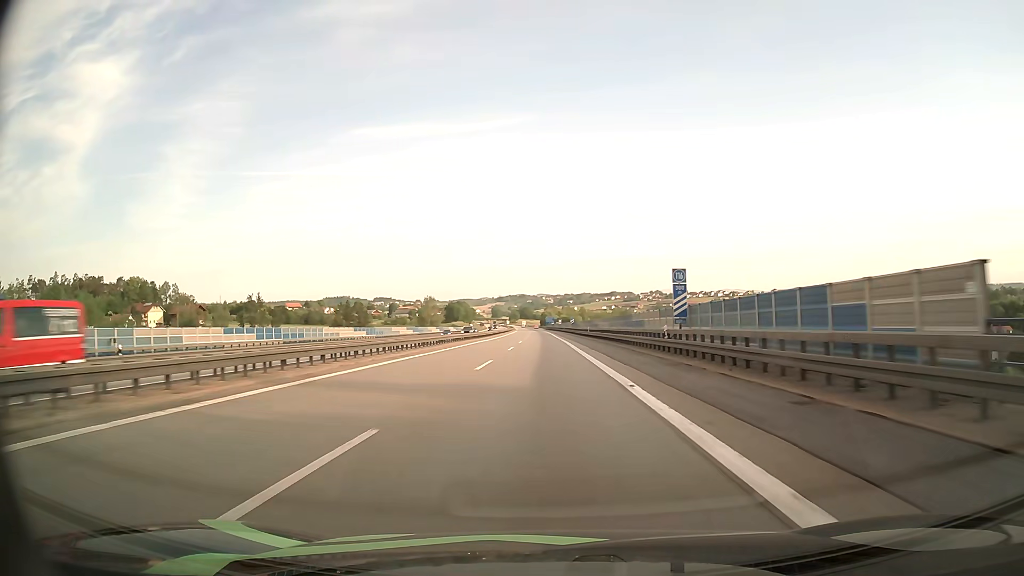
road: motorway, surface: asphalt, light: Day
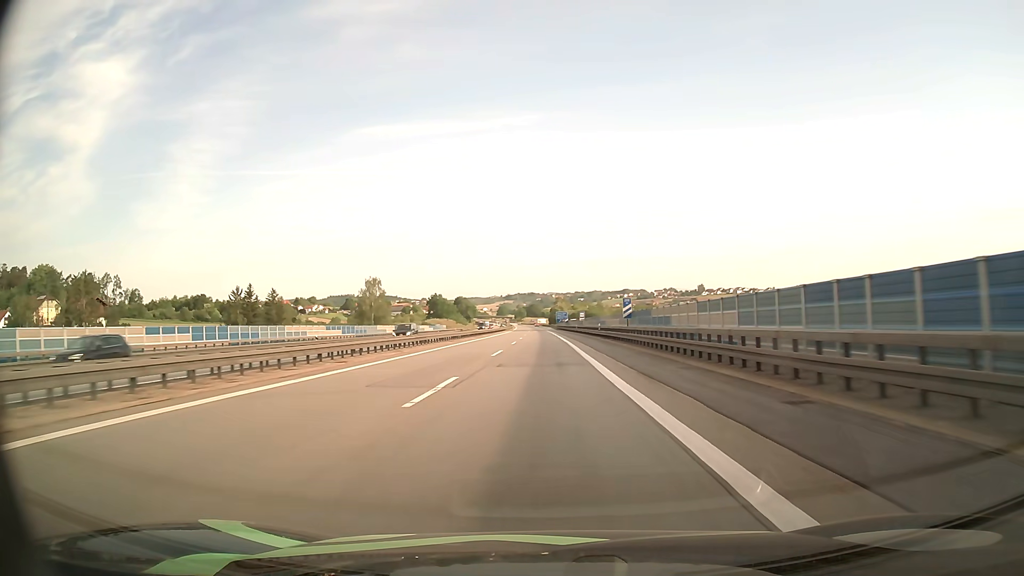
(-0.5, +81.7) m; -1°
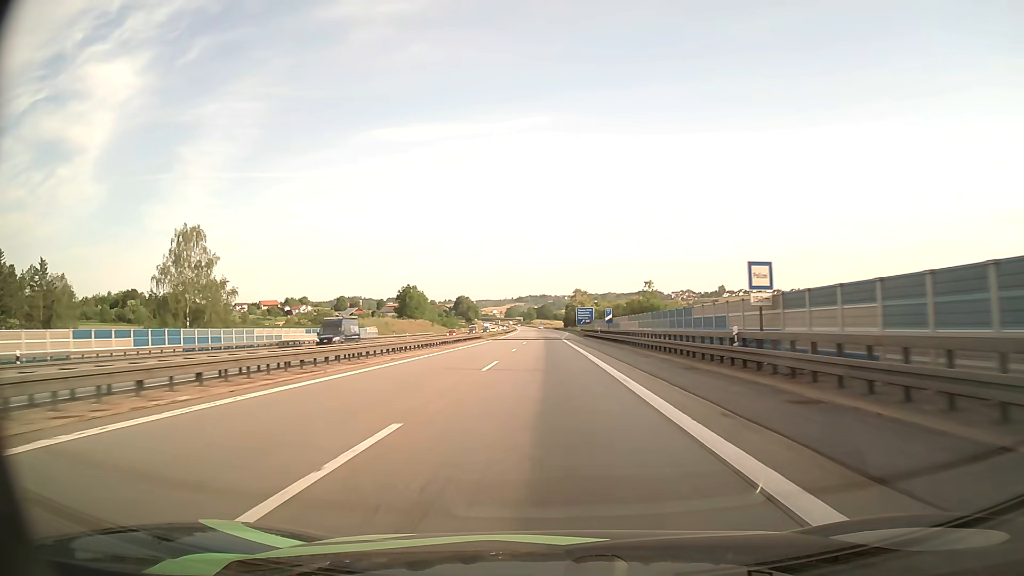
(-0.9, +80.6) m; -1°
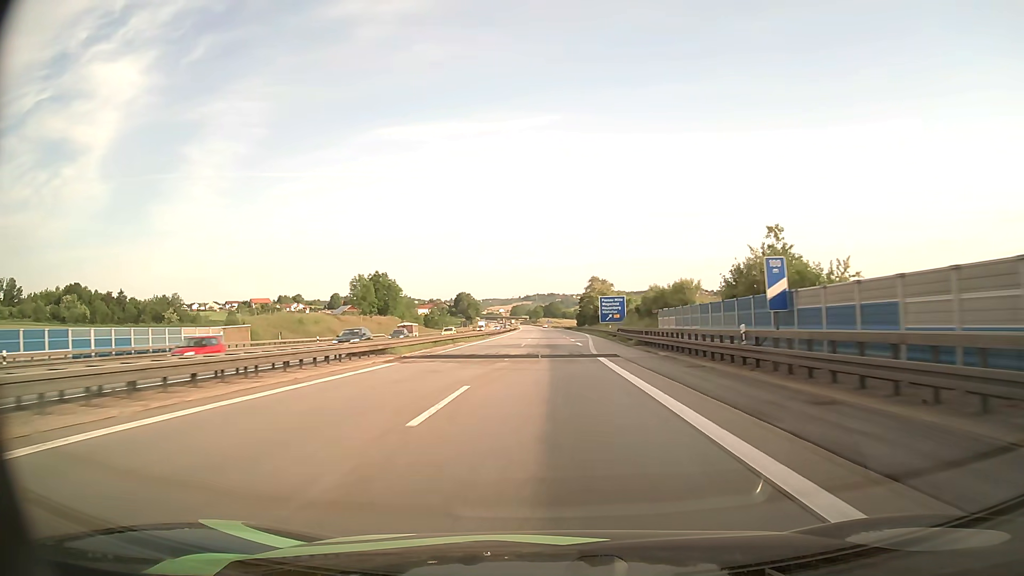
(-0.2, +48.8) m; -1°
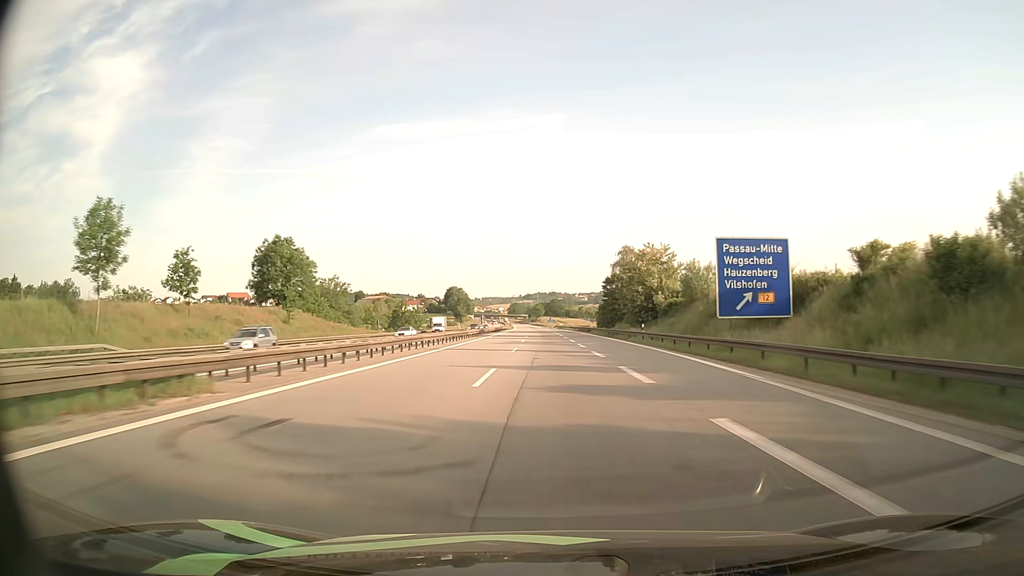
(-0.6, +65.9) m; 0°
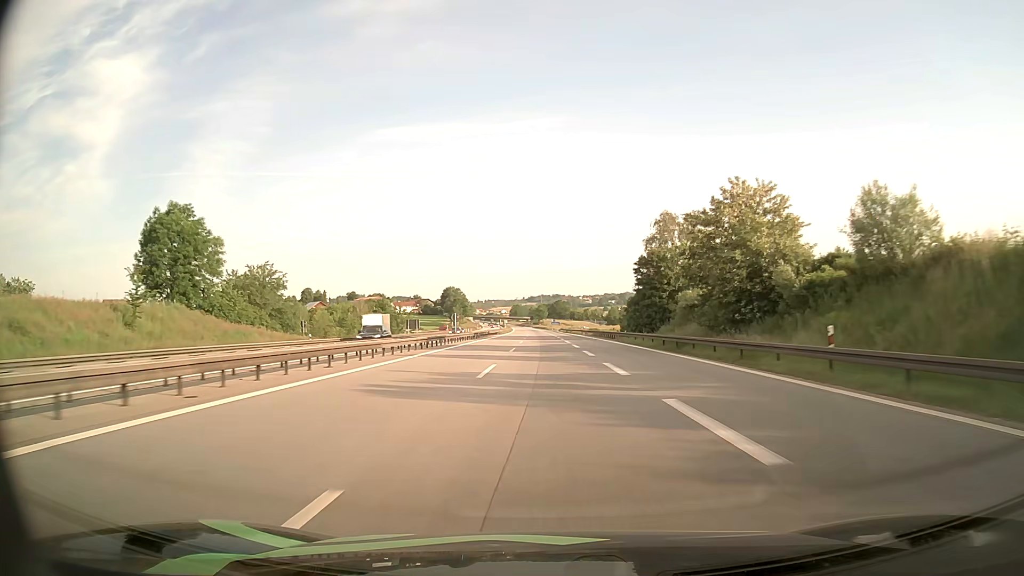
(0.0, +33.3) m; 0°
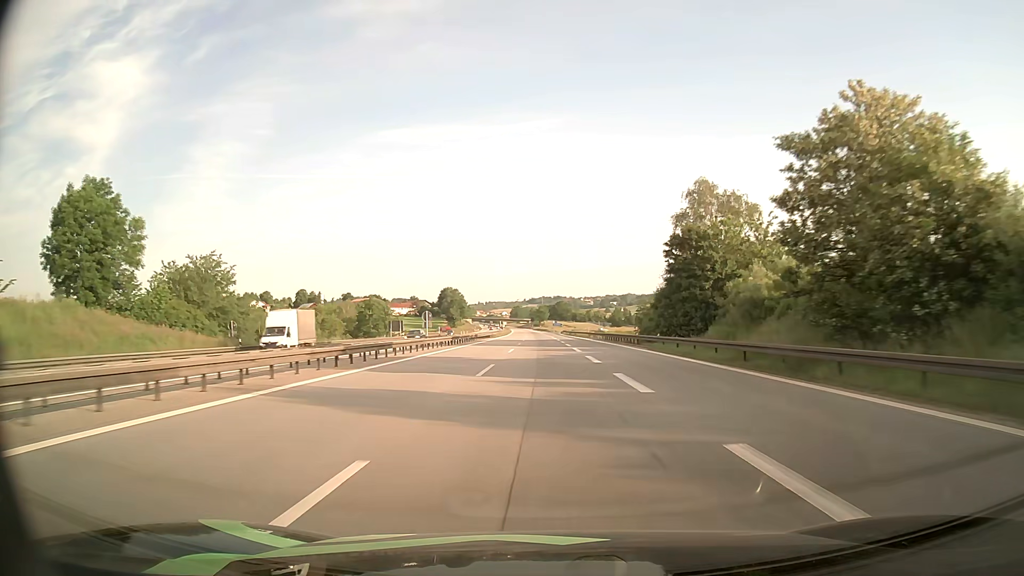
(-0.1, +16.8) m; 0°
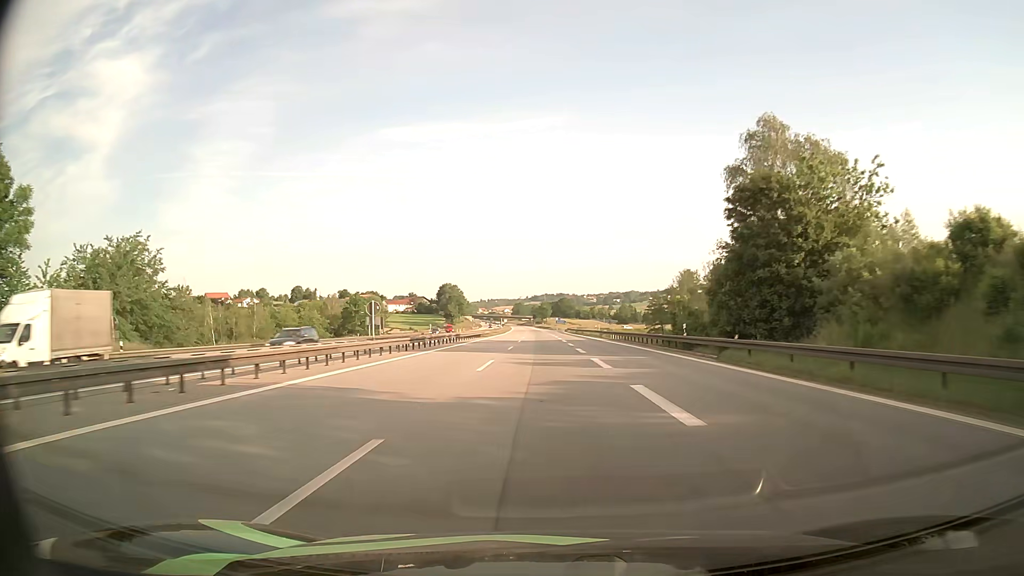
(0.0, +16.9) m; 0°
